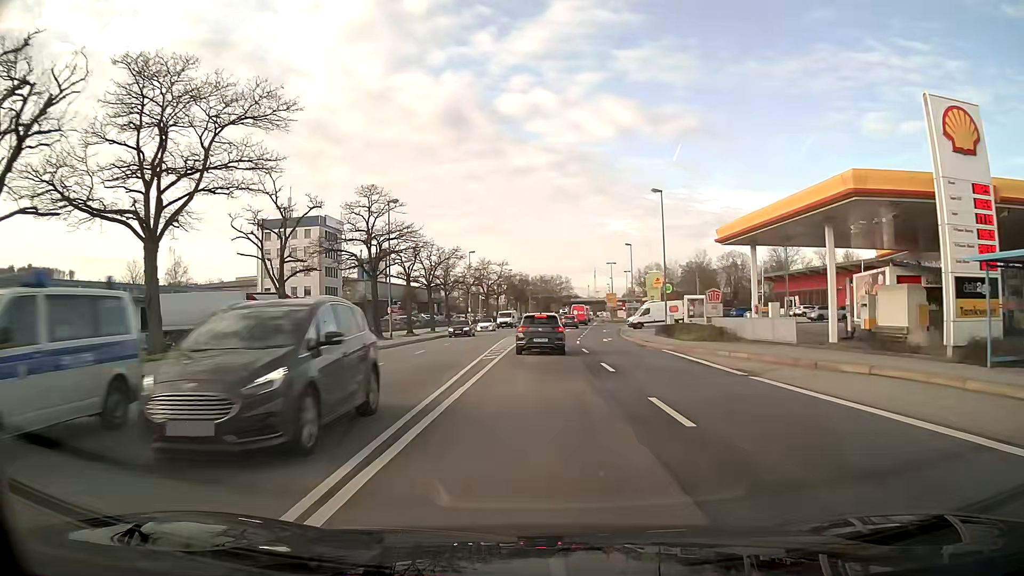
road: primary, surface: asphalt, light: Day
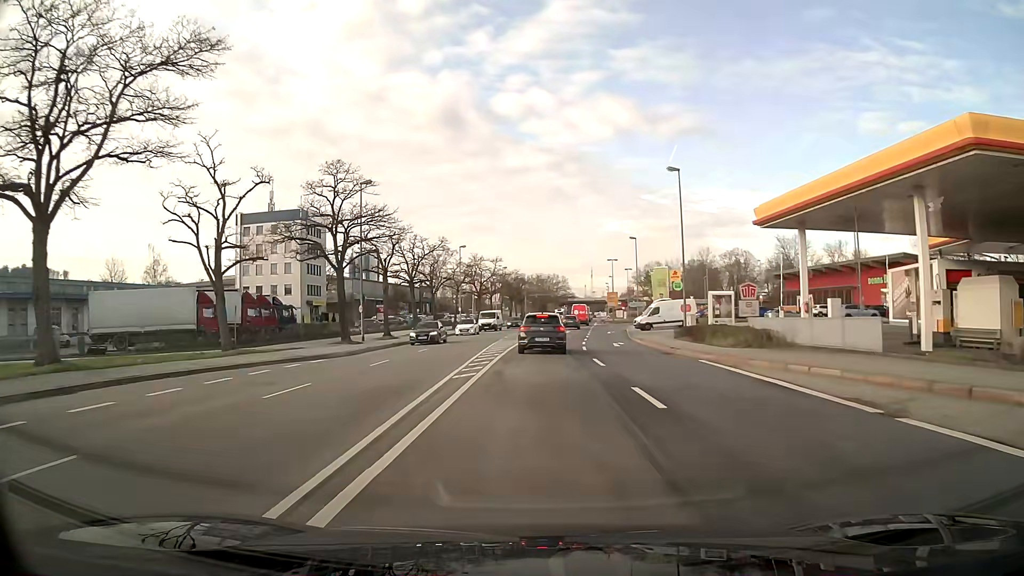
(0.0, +7.2) m; 0°
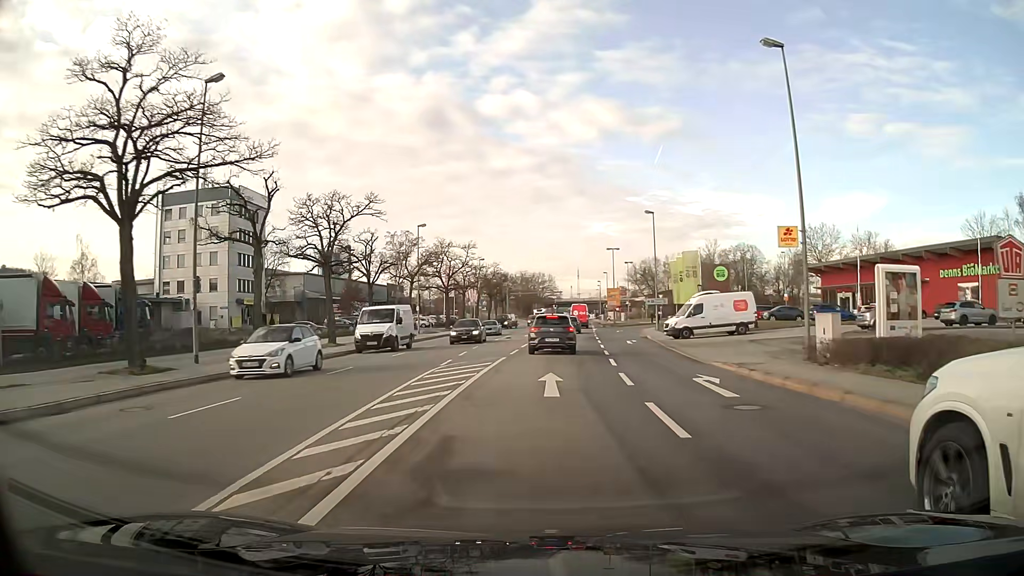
(+0.2, +20.5) m; +1°
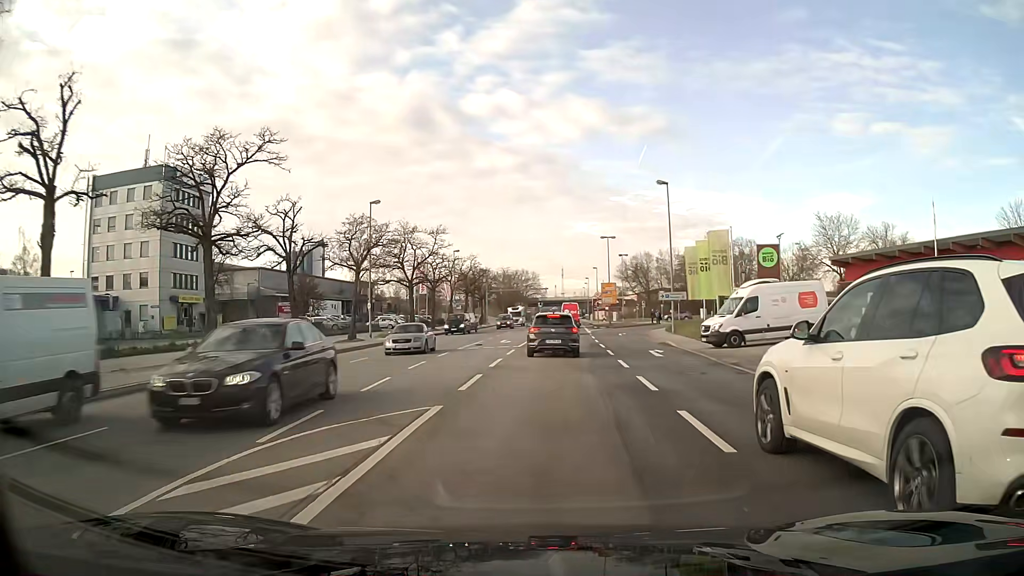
(+0.2, +12.8) m; +1°
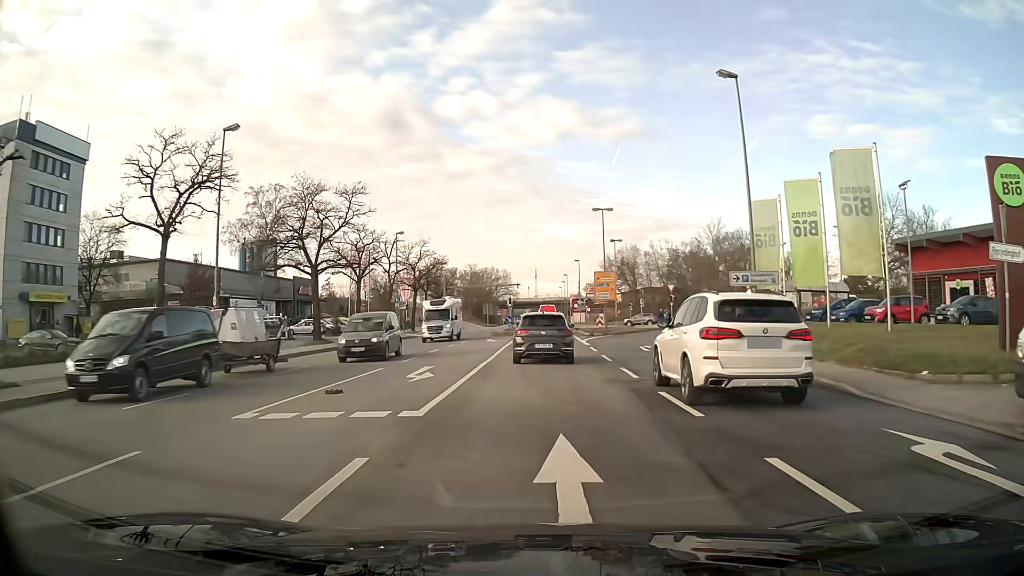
(+0.4, +21.3) m; +2°
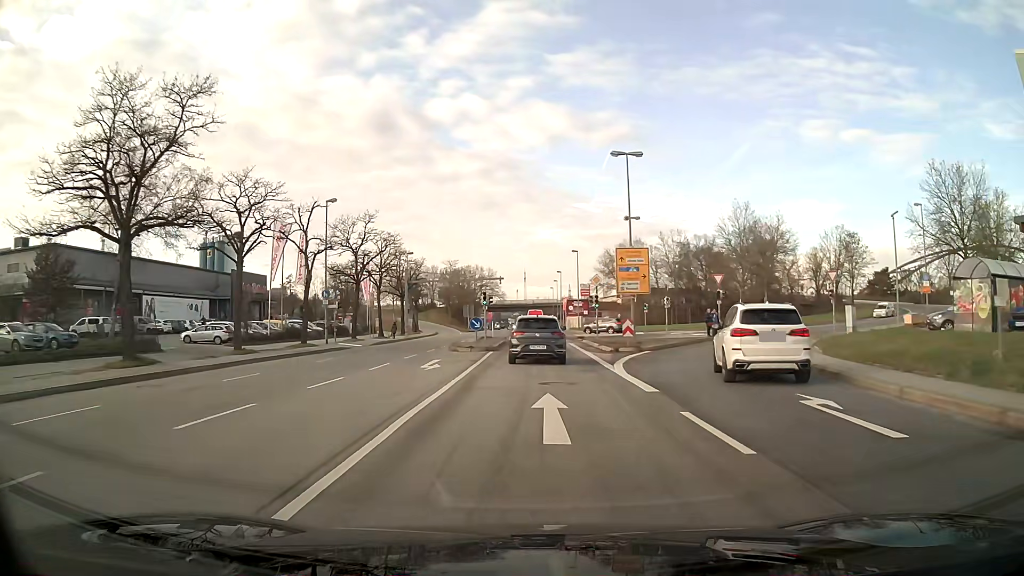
(+0.2, +20.8) m; +1°
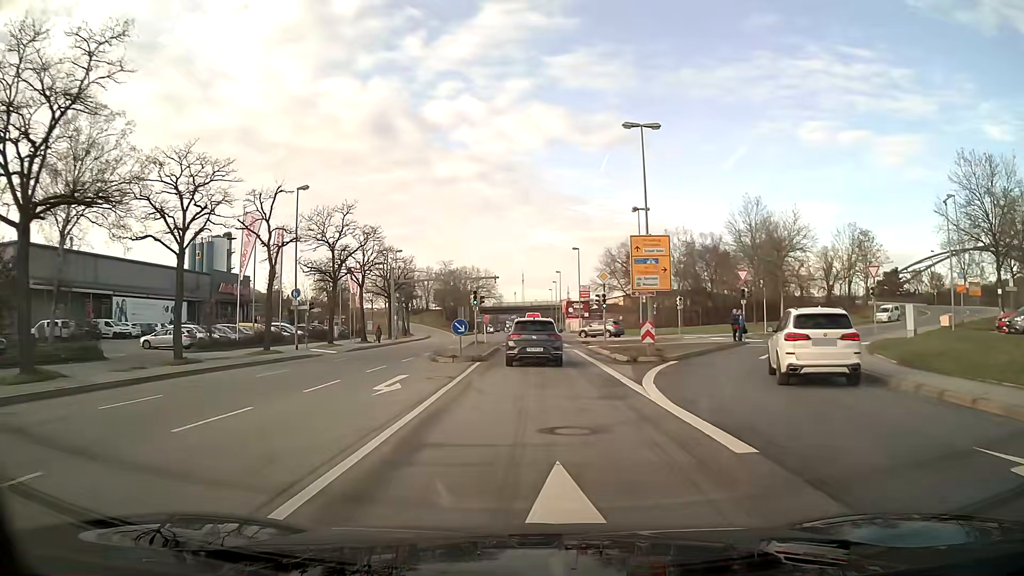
(0.0, +5.9) m; 0°
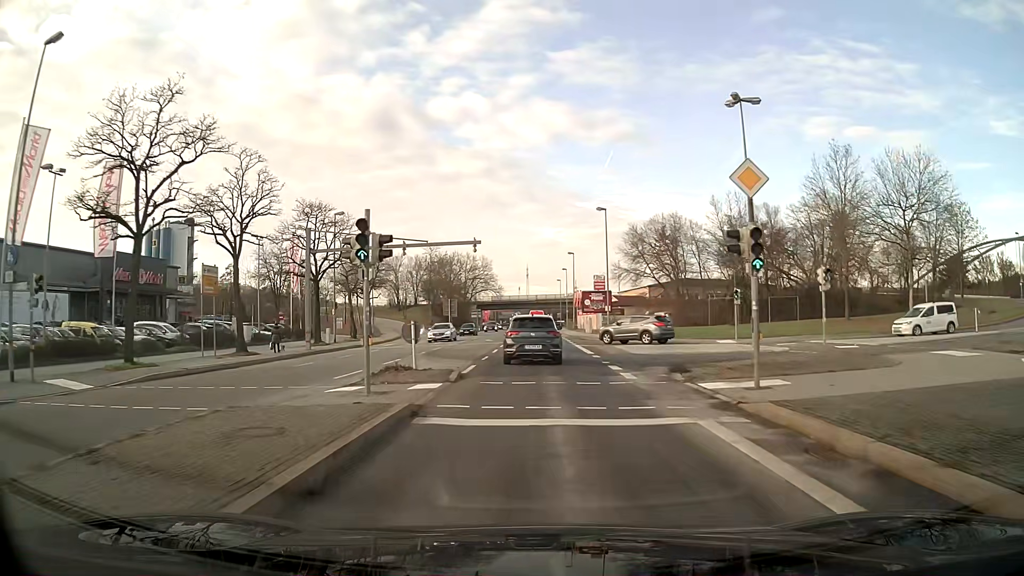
(-0.1, +26.4) m; 0°
